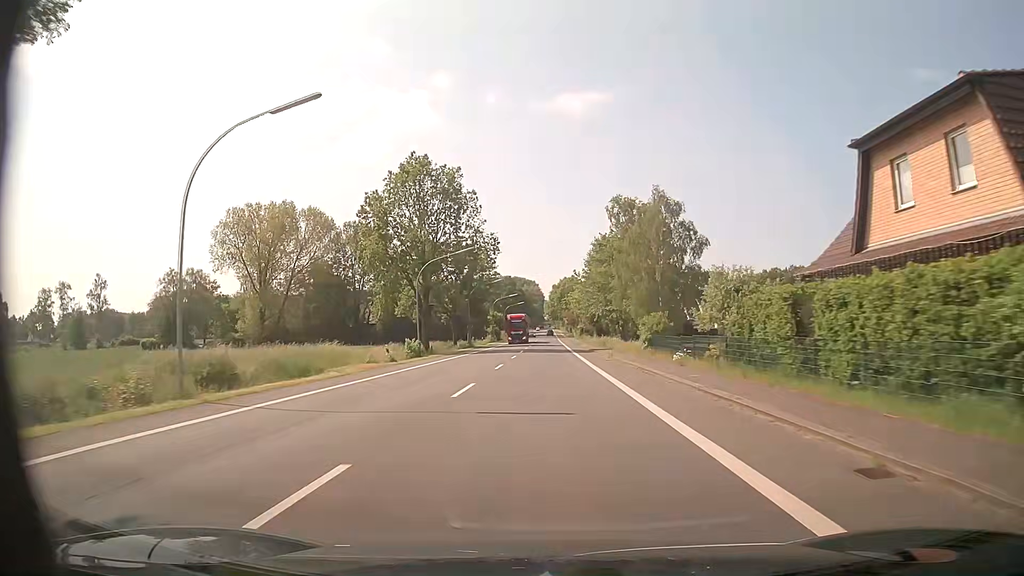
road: primary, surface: asphalt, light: Day
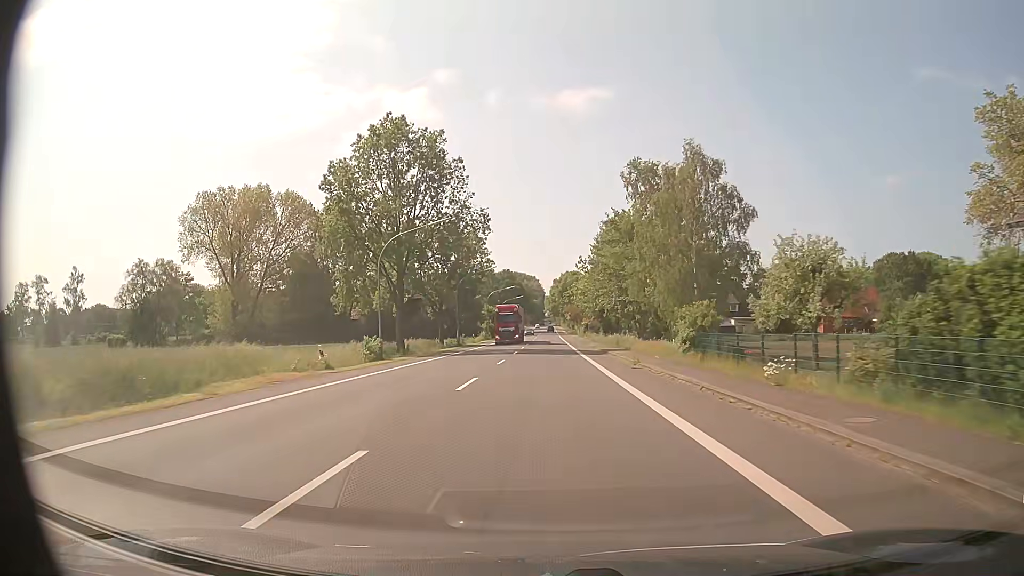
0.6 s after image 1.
(0.0, +11.3) m; 0°
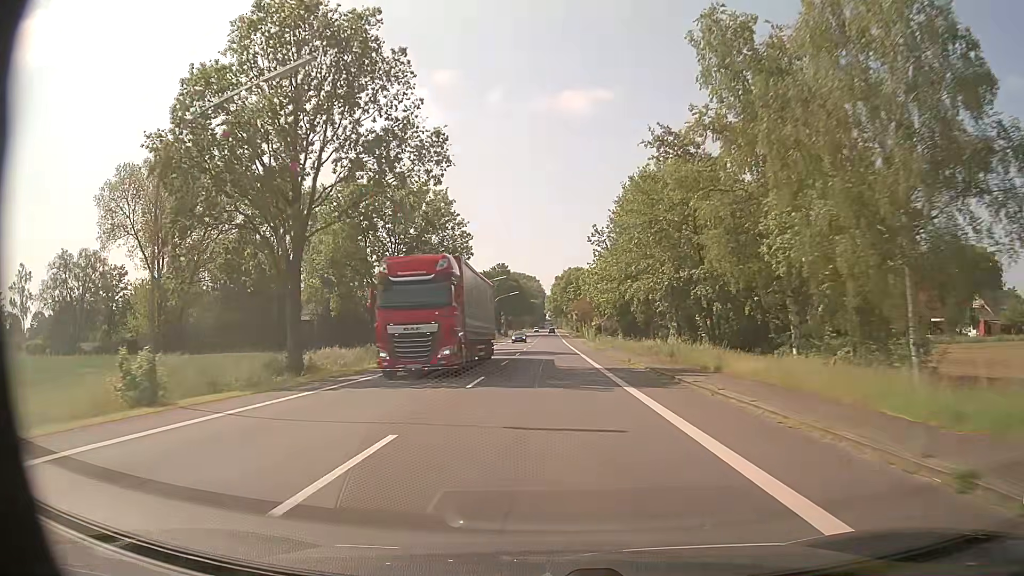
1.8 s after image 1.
(0.0, +22.7) m; 0°
(0, +10) (0, +20) (0, +30) (0, +40) (0, +50) (0, +60) (0, +70) (0, +80) (0, +90) (0, +100) m
